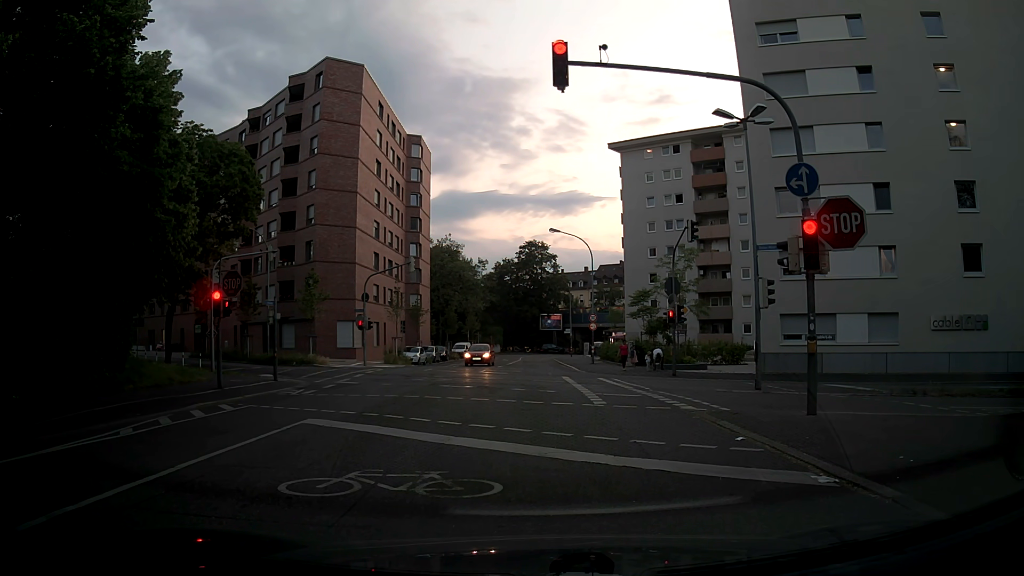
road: tertiary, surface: asphalt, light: Sunrise
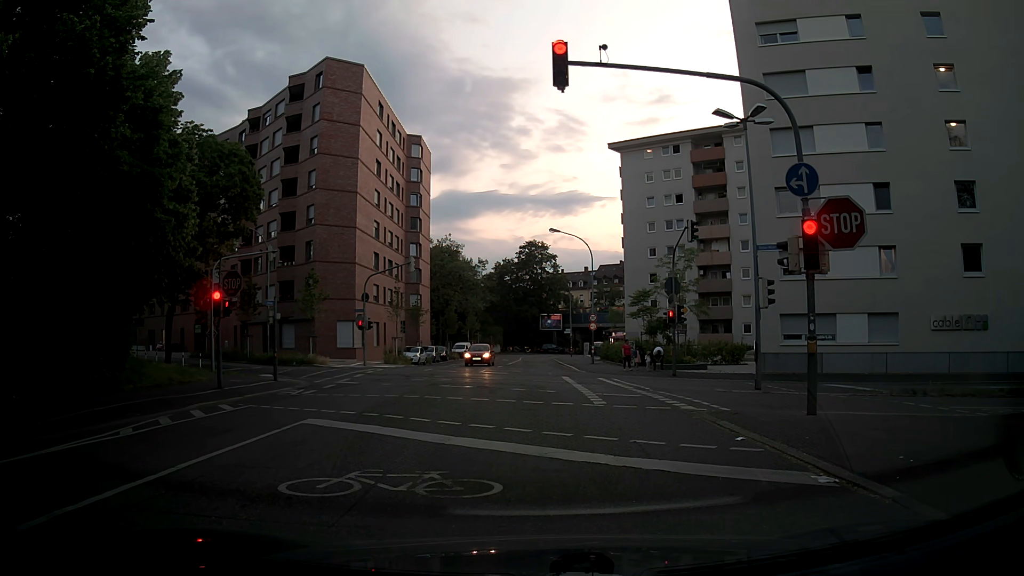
(0.0, 0.0) m; 0°
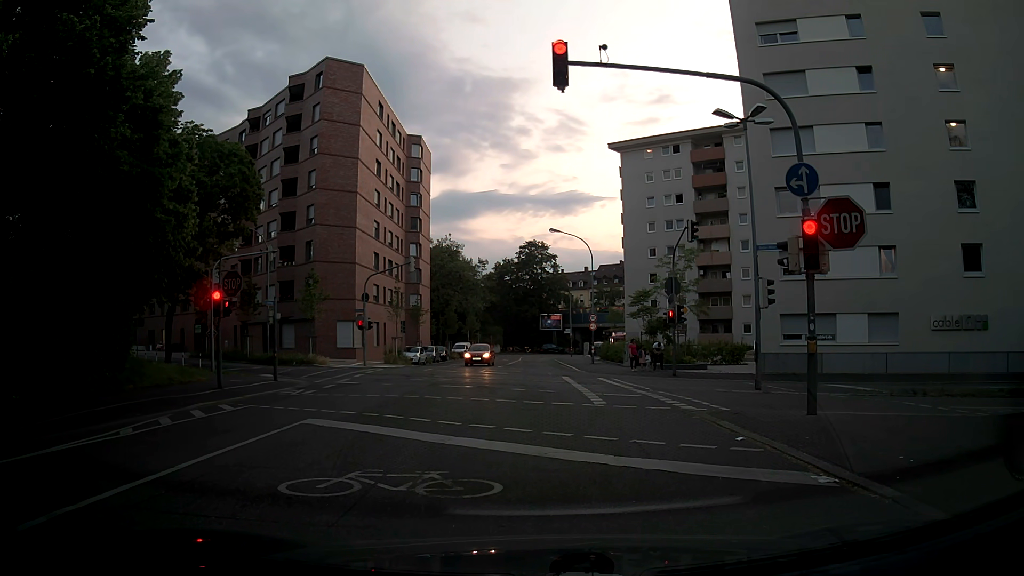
(0.0, 0.0) m; 0°
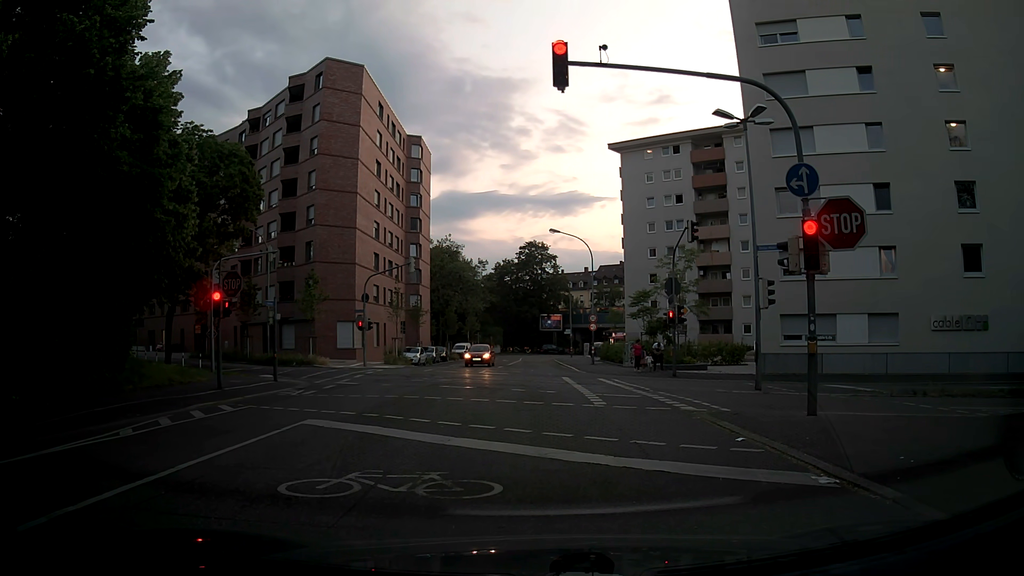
(0.0, 0.0) m; 0°
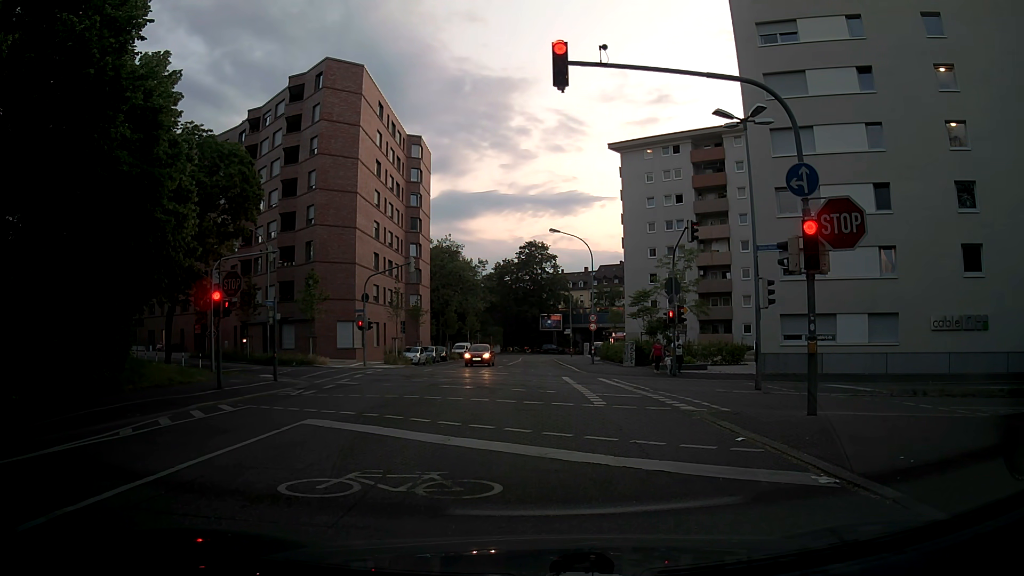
(0.0, 0.0) m; 0°
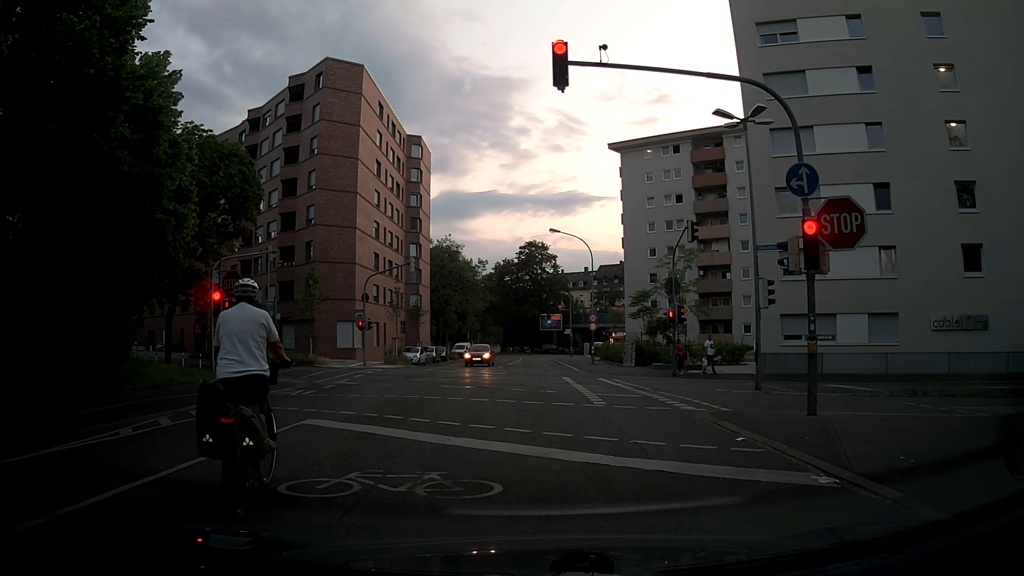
(0.0, 0.0) m; 0°
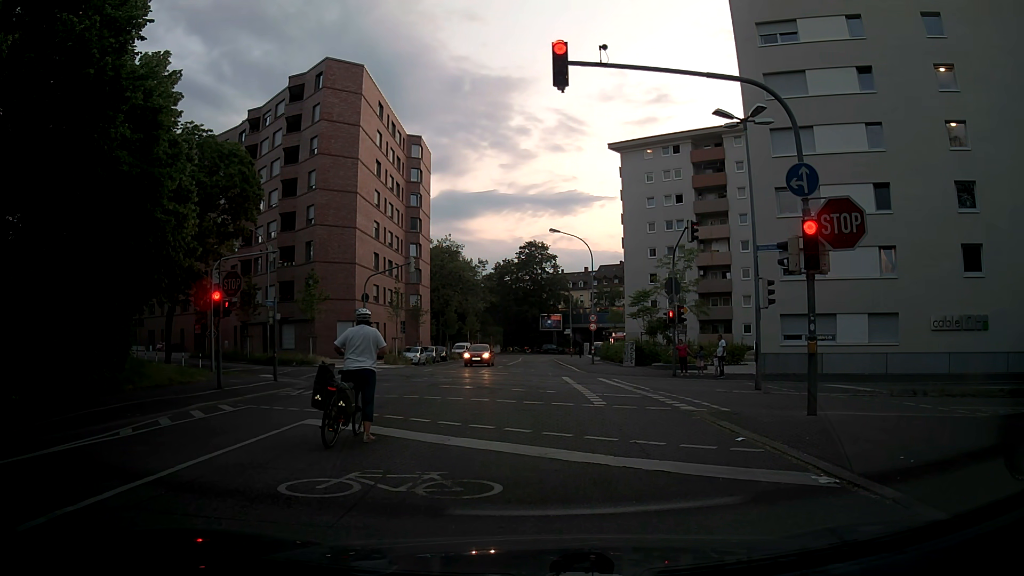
(0.0, 0.0) m; 0°
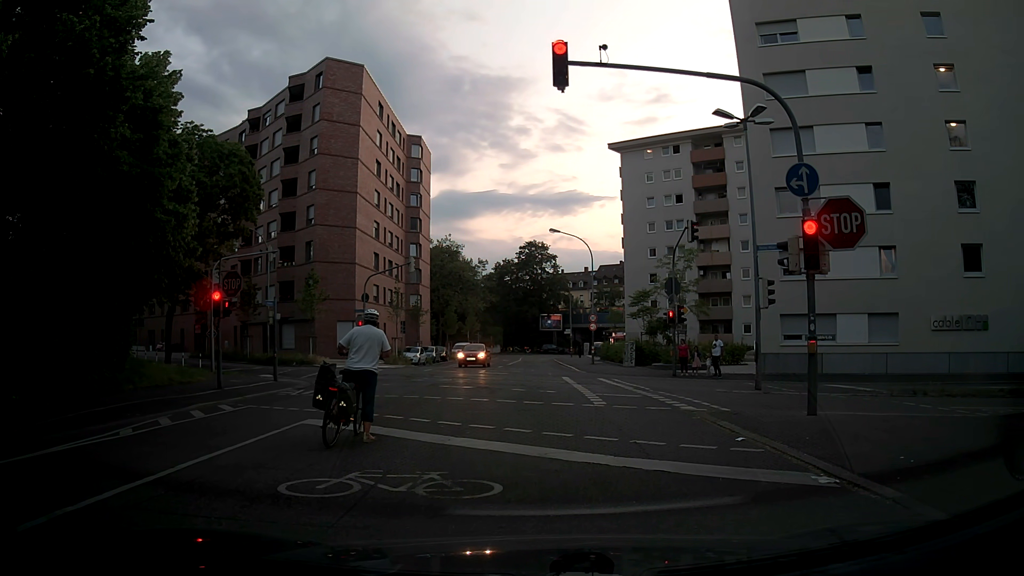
(0.0, 0.0) m; 0°
